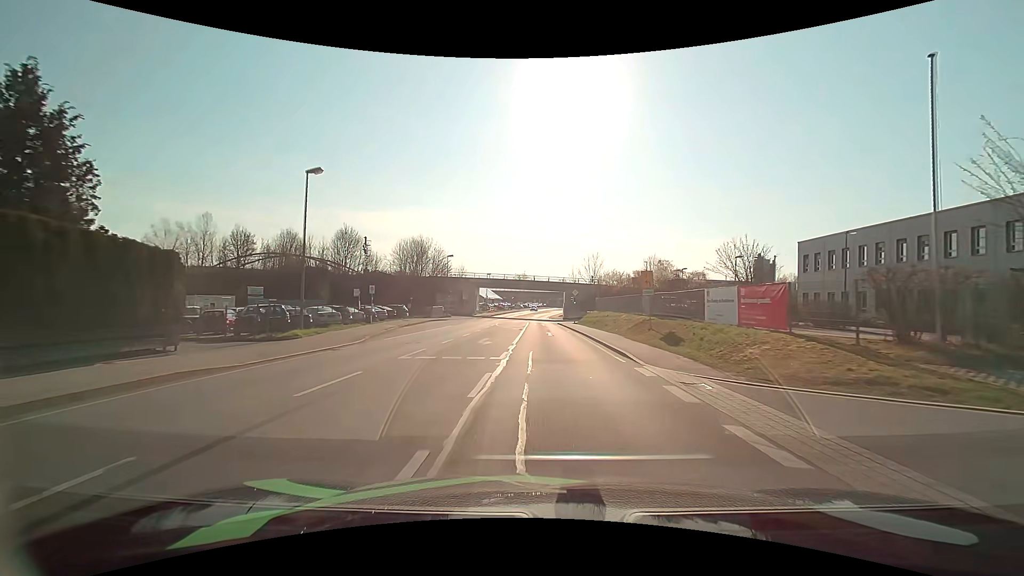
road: primary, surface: asphalt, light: Day
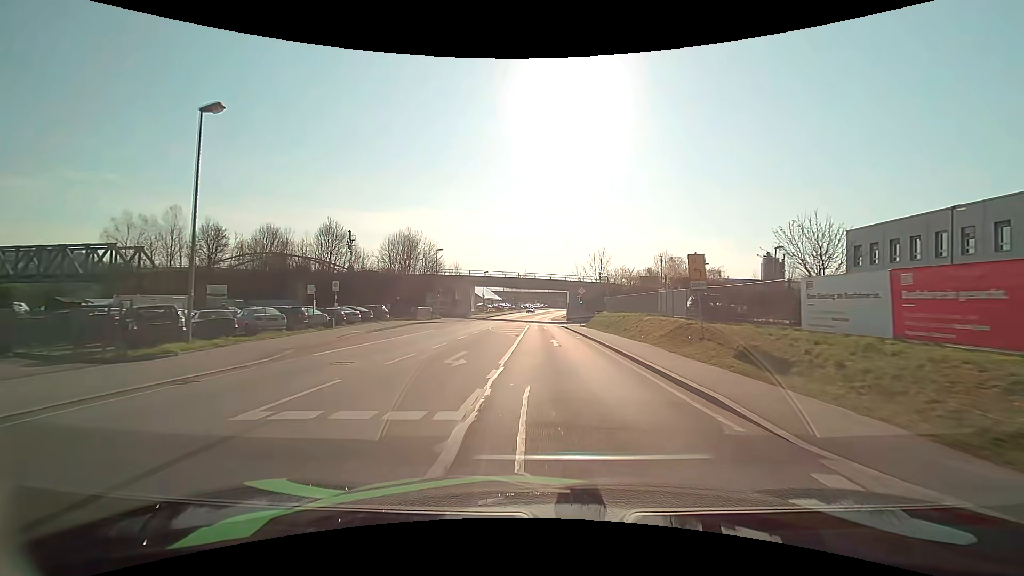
(0.0, +7.7) m; 0°
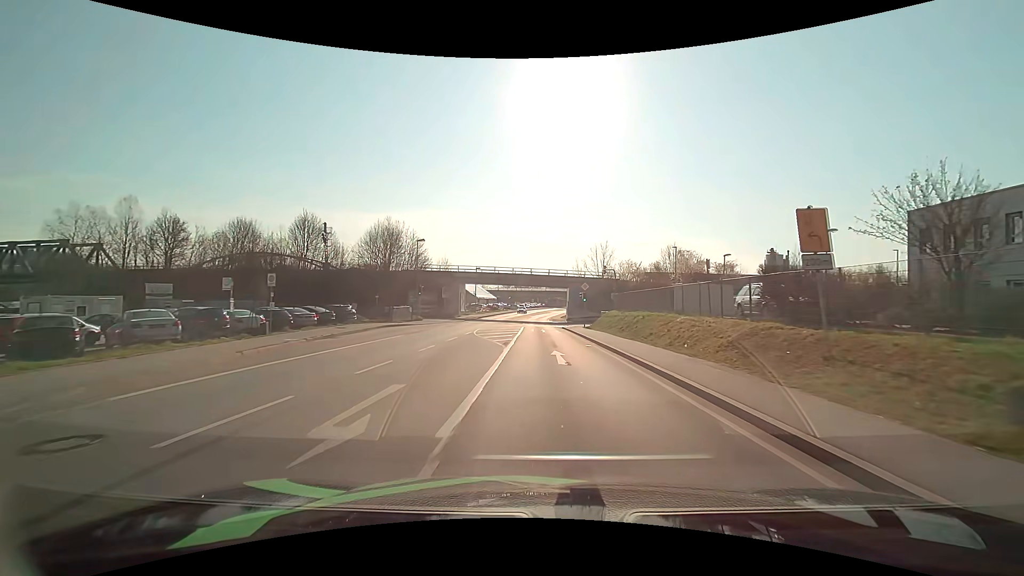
(0.0, +7.7) m; +1°
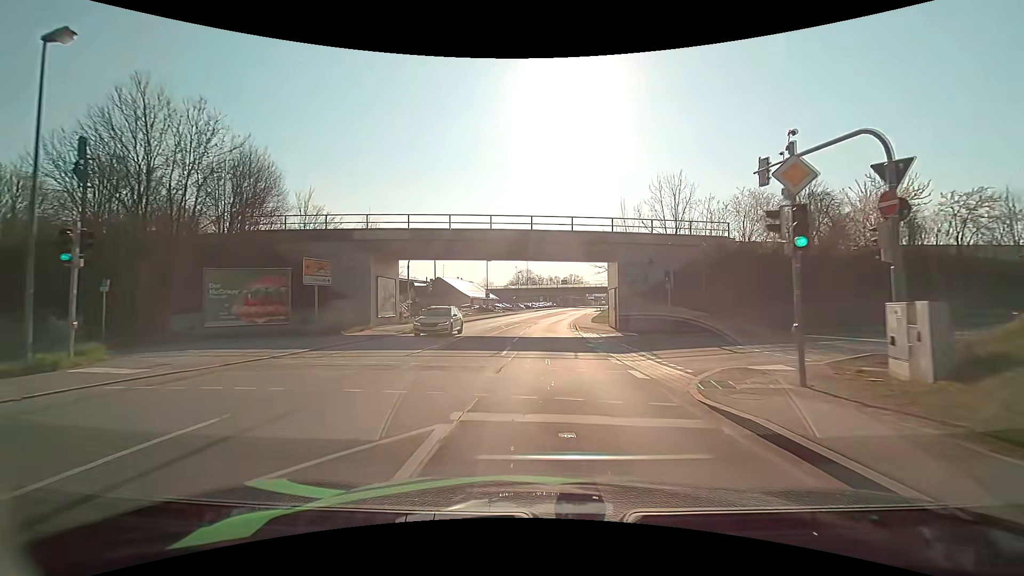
(-0.3, +38.8) m; -1°
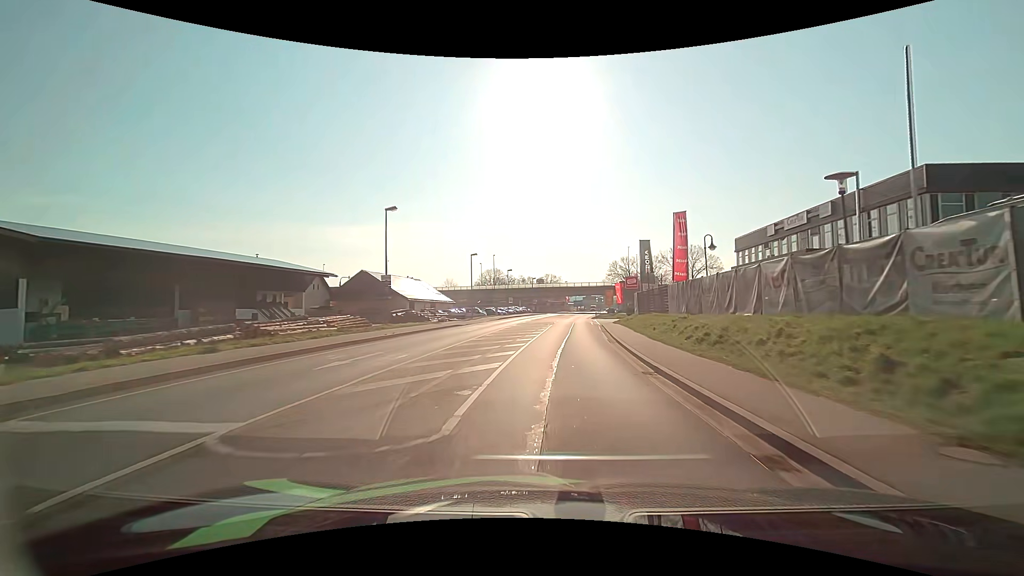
(+0.1, +41.2) m; +1°
